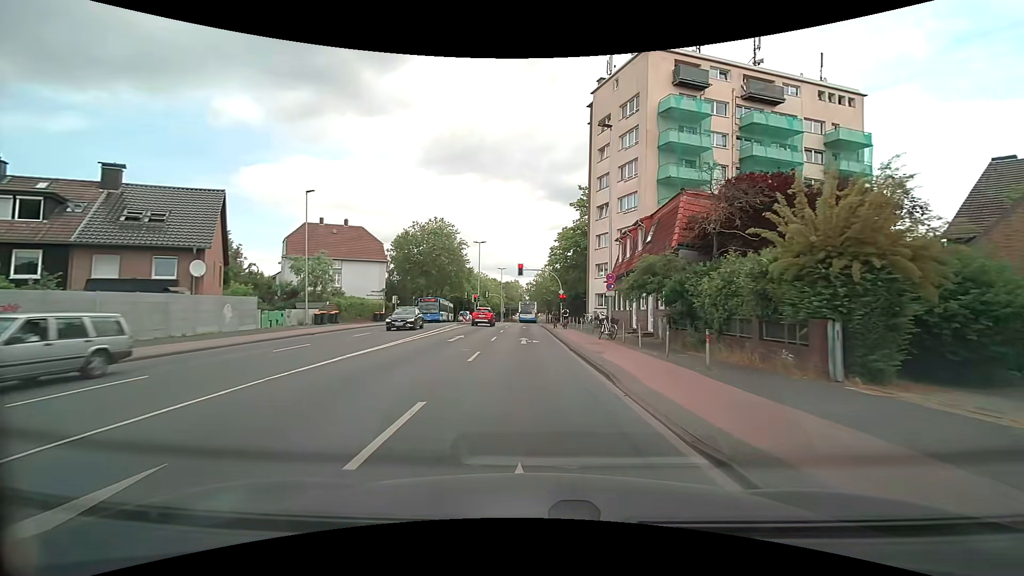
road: tertiary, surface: asphalt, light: Day
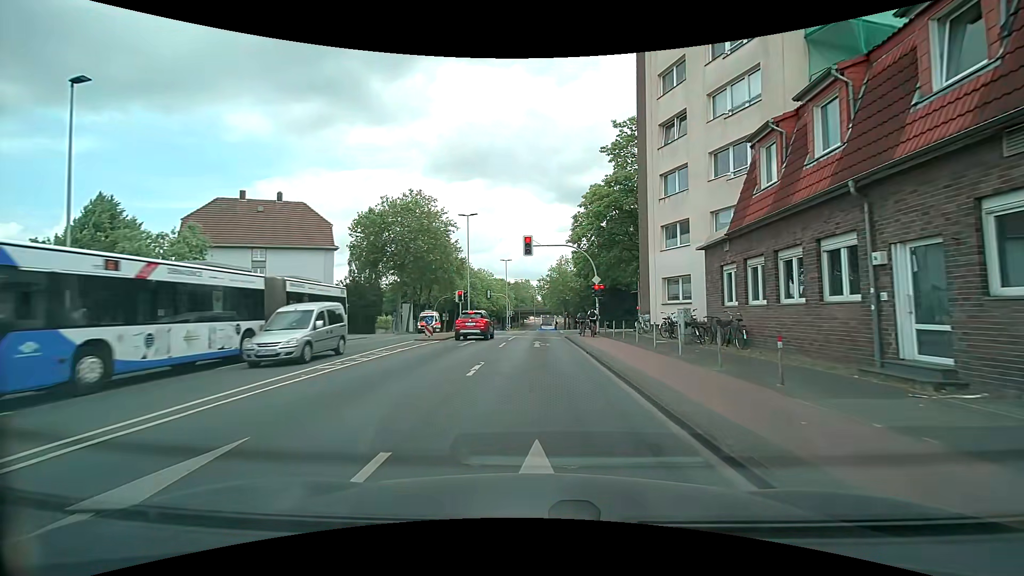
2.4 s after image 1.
(-0.2, +20.7) m; -1°
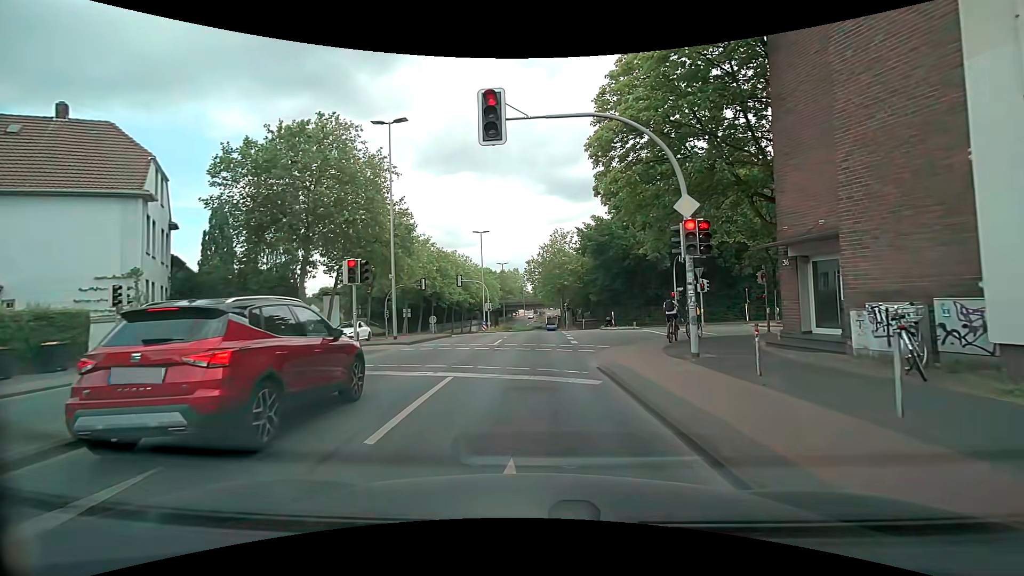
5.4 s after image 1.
(+0.1, +20.5) m; 0°
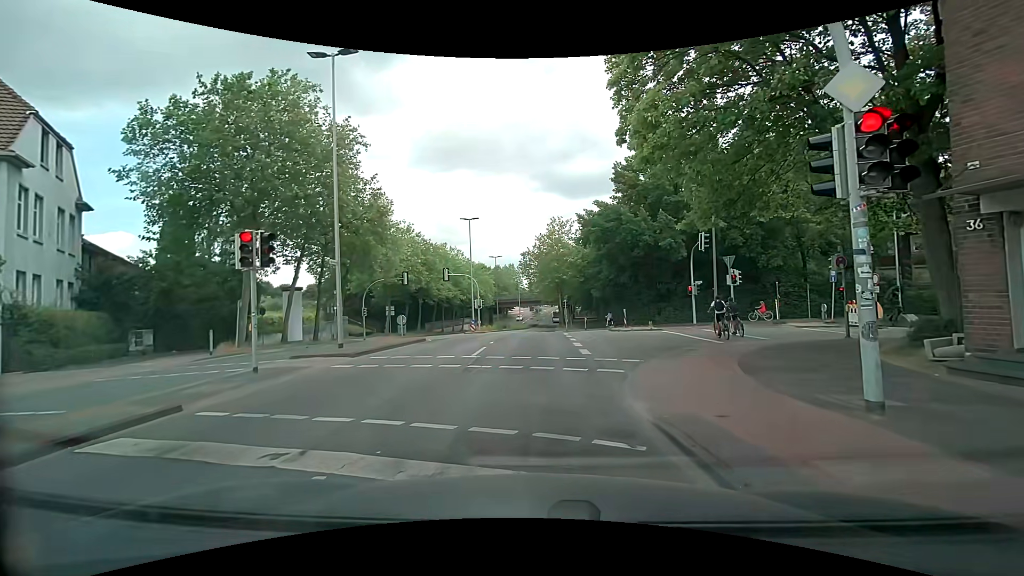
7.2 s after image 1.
(+0.1, +5.6) m; +2°
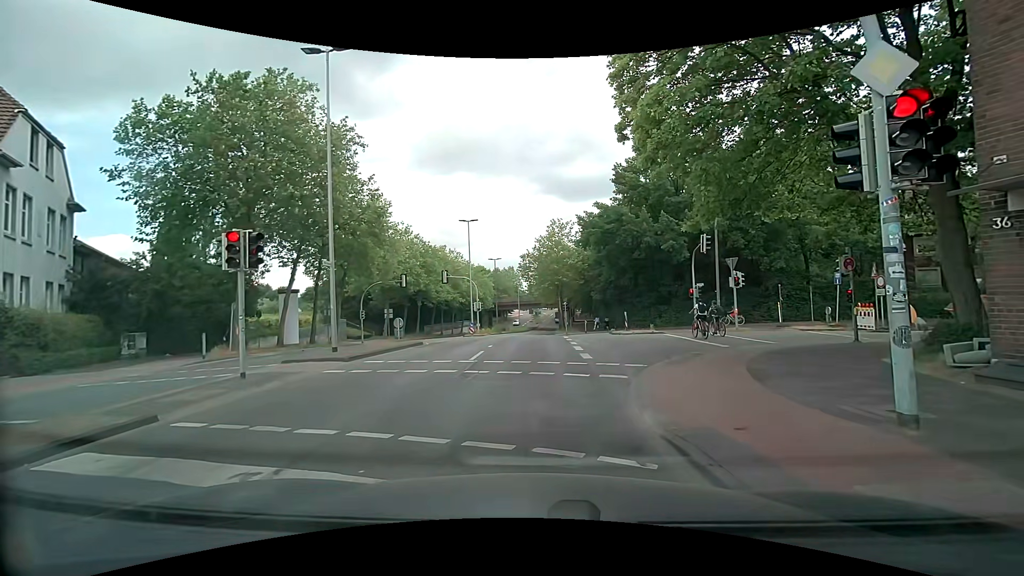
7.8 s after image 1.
(0.0, +0.4) m; 0°
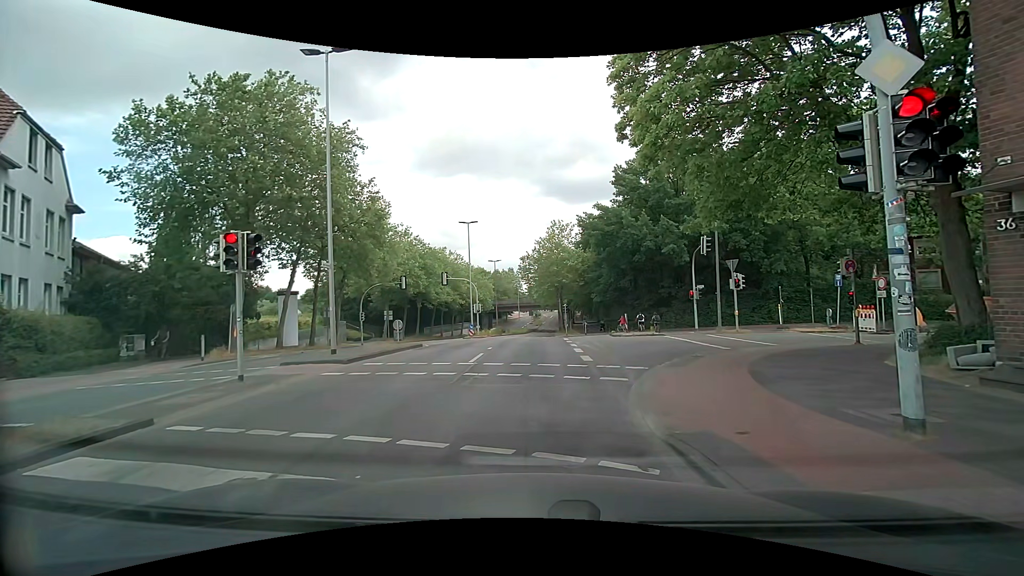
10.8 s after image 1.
(0.0, +0.2) m; 0°
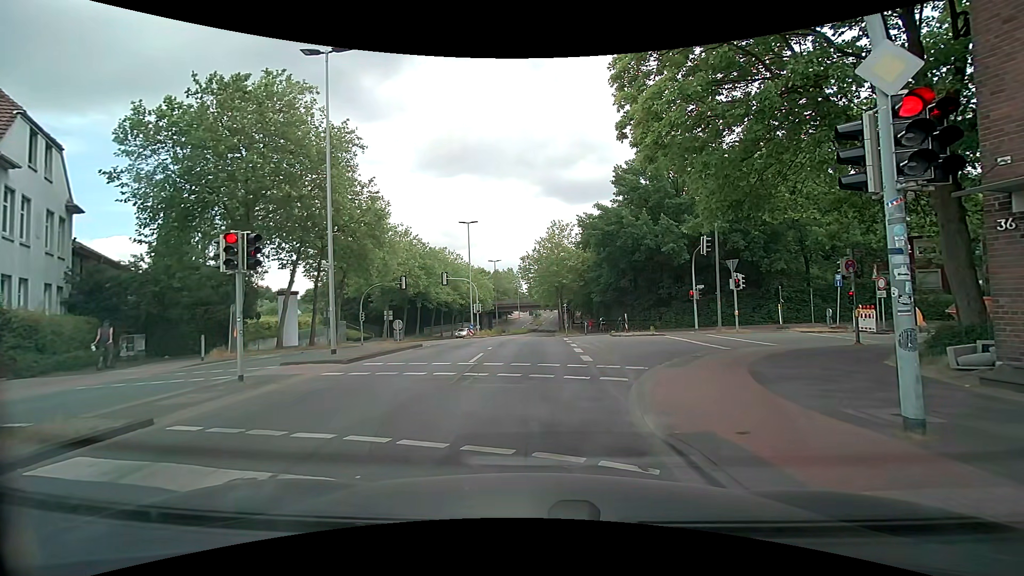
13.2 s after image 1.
(0.0, 0.0) m; 0°
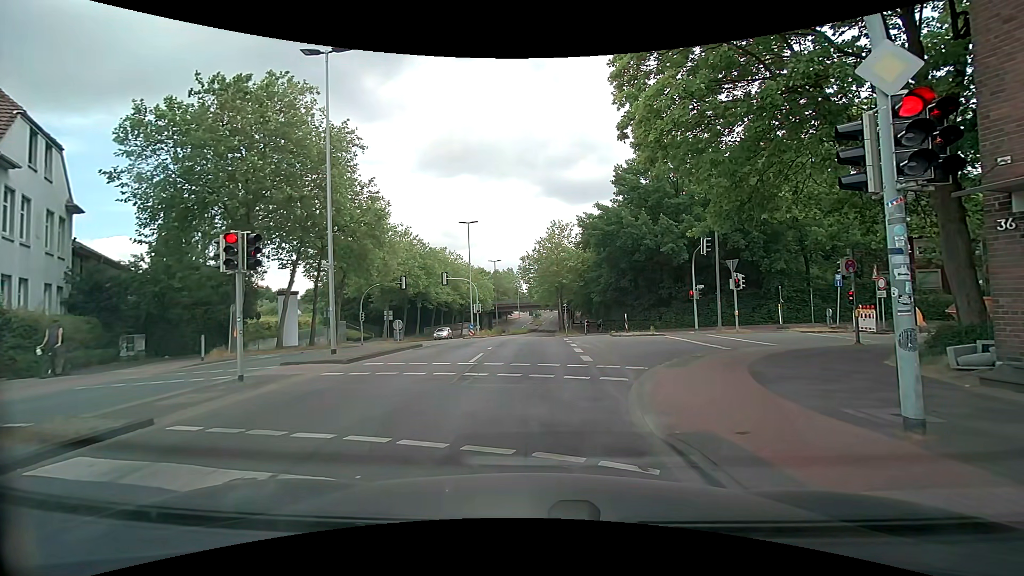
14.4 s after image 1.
(0.0, 0.0) m; 0°
